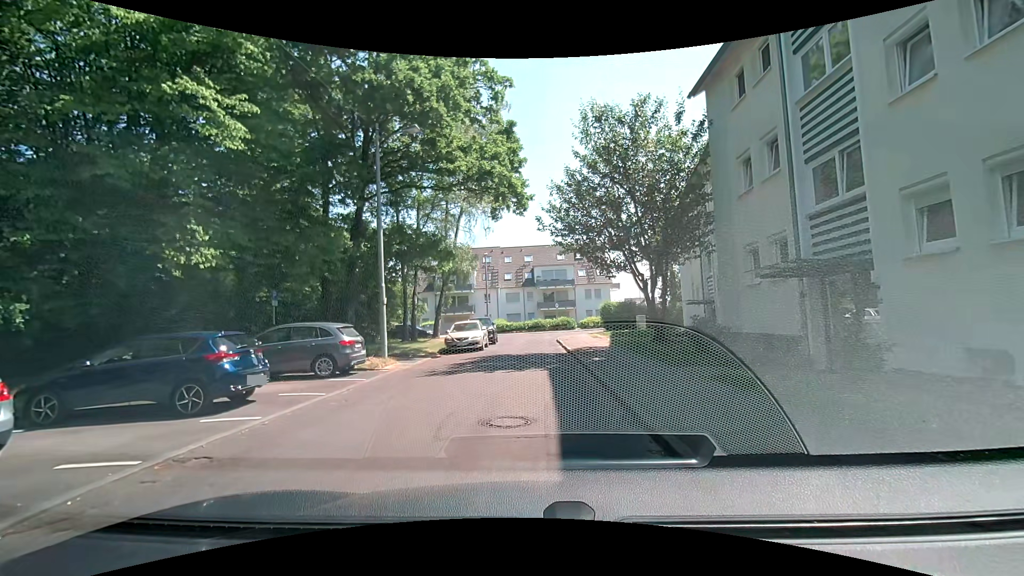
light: Day
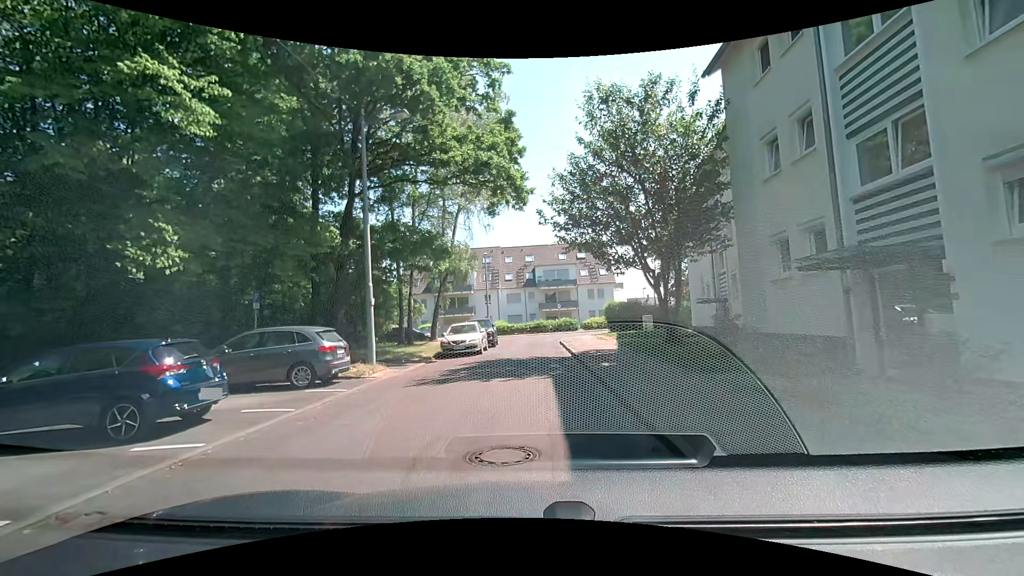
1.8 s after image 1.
(0.0, +1.5) m; 0°
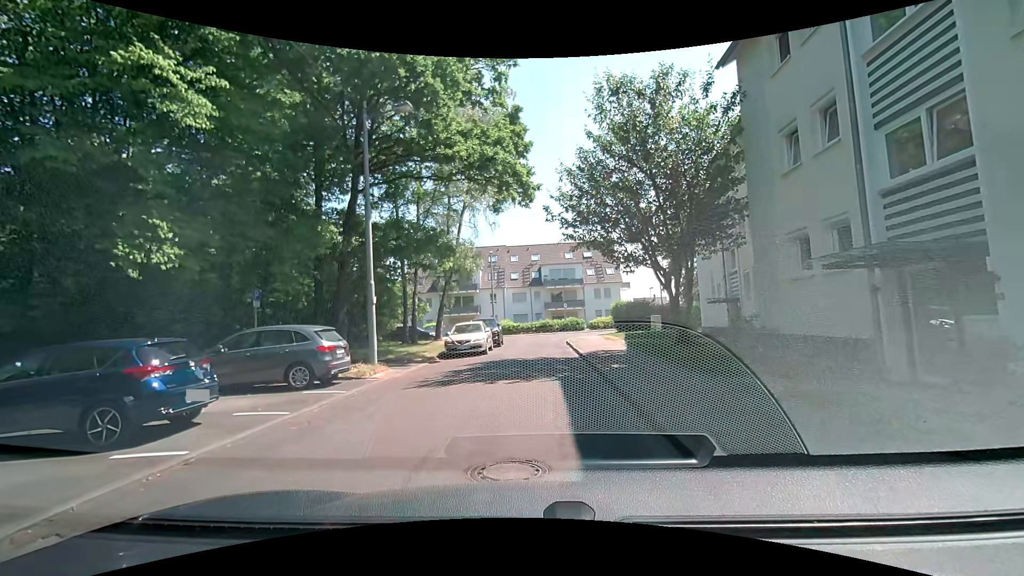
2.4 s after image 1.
(0.0, +0.5) m; 0°
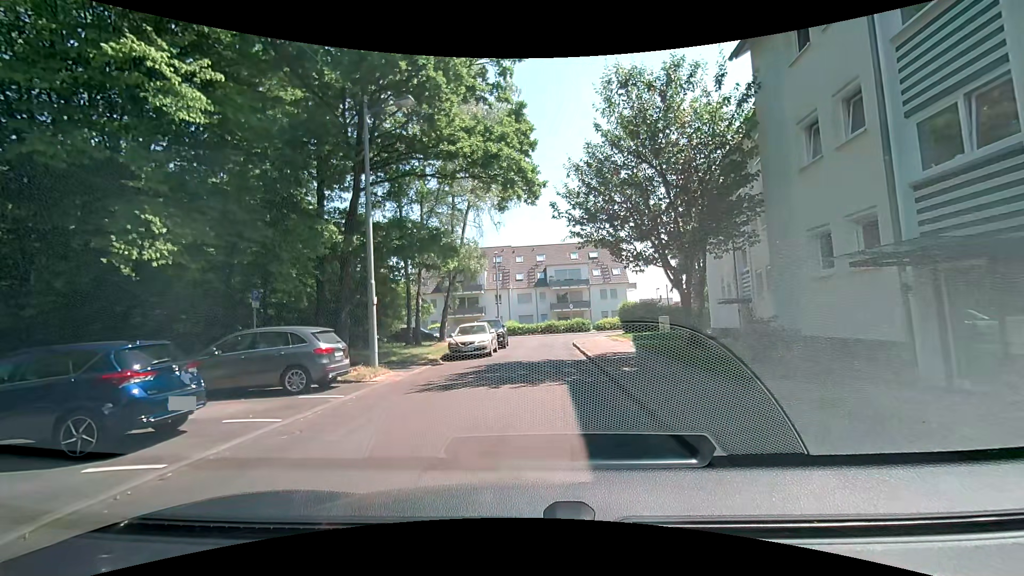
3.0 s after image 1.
(0.0, +0.5) m; 0°
